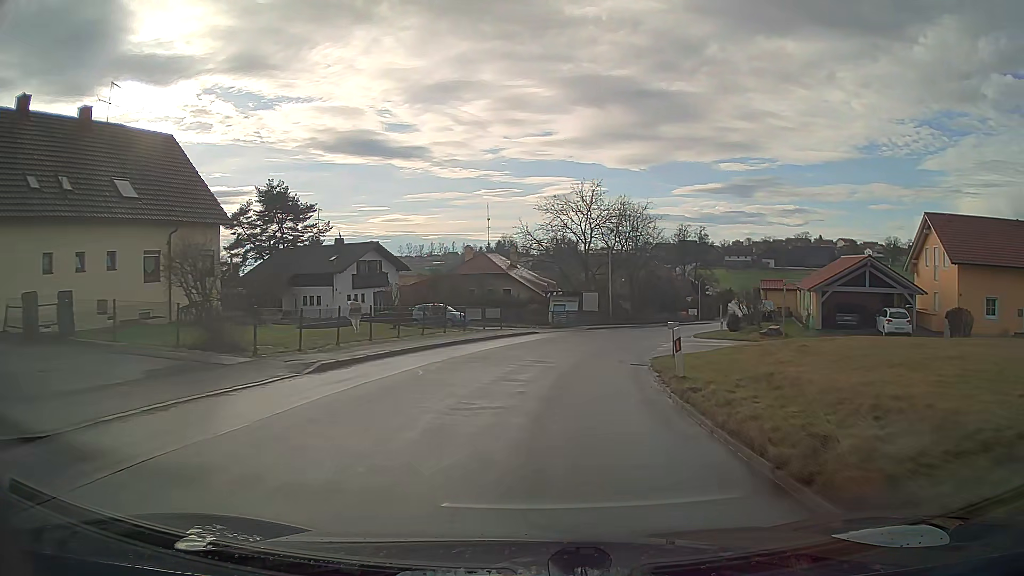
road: secondary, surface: asphalt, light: Day
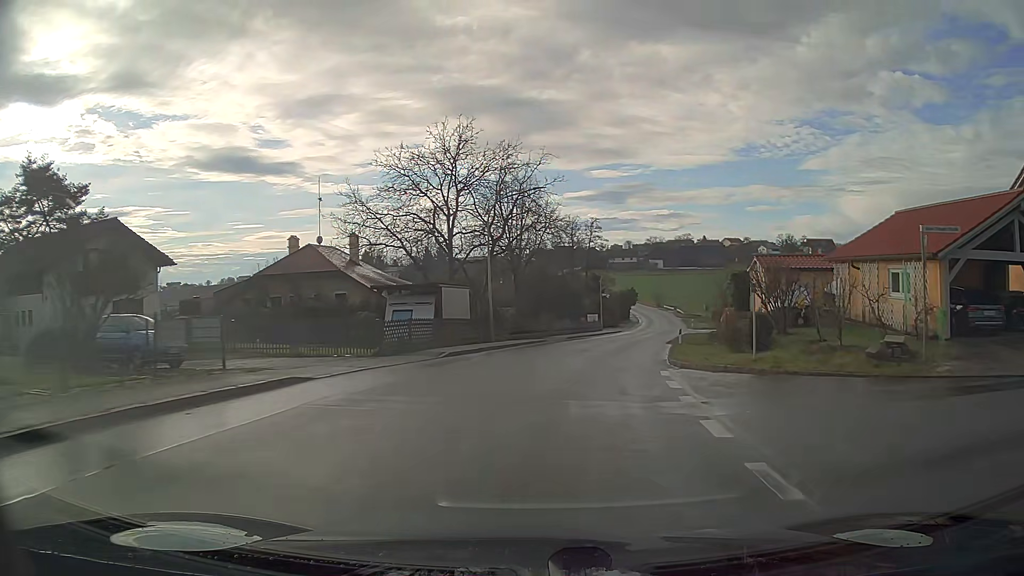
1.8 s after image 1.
(+2.1, +22.6) m; +11°
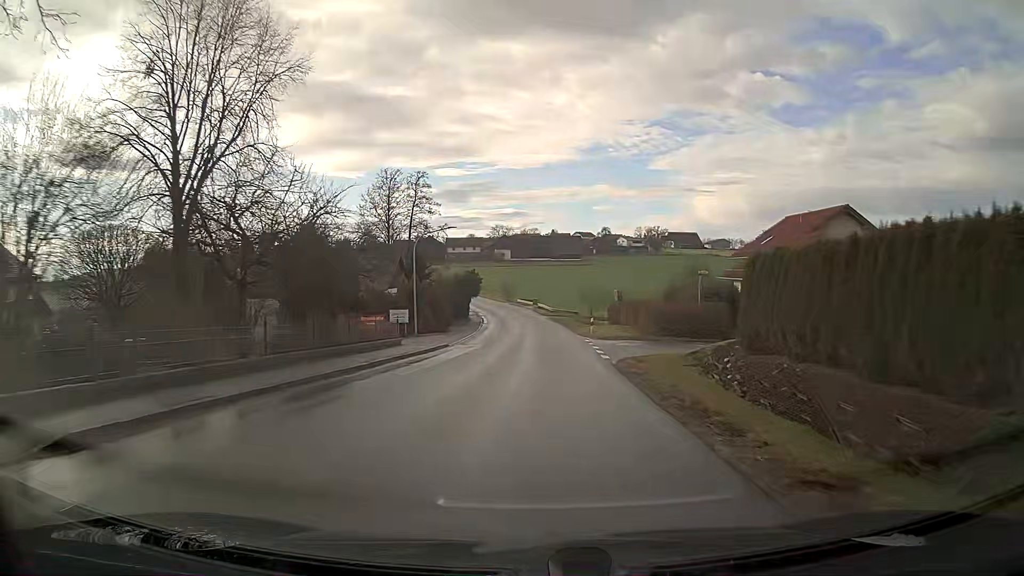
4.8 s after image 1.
(+4.8, +37.7) m; +12°
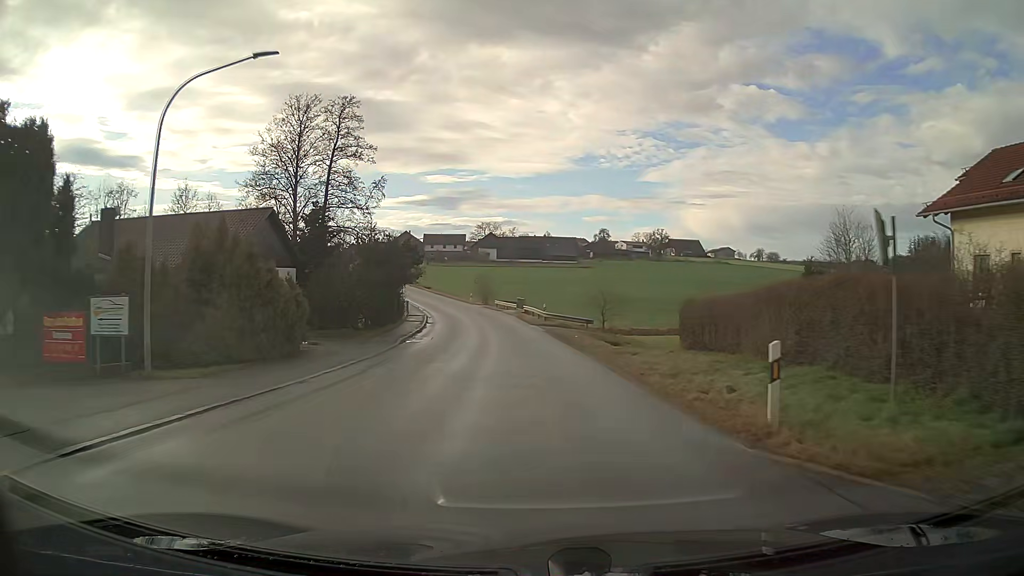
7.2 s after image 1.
(+0.2, +31.5) m; 0°
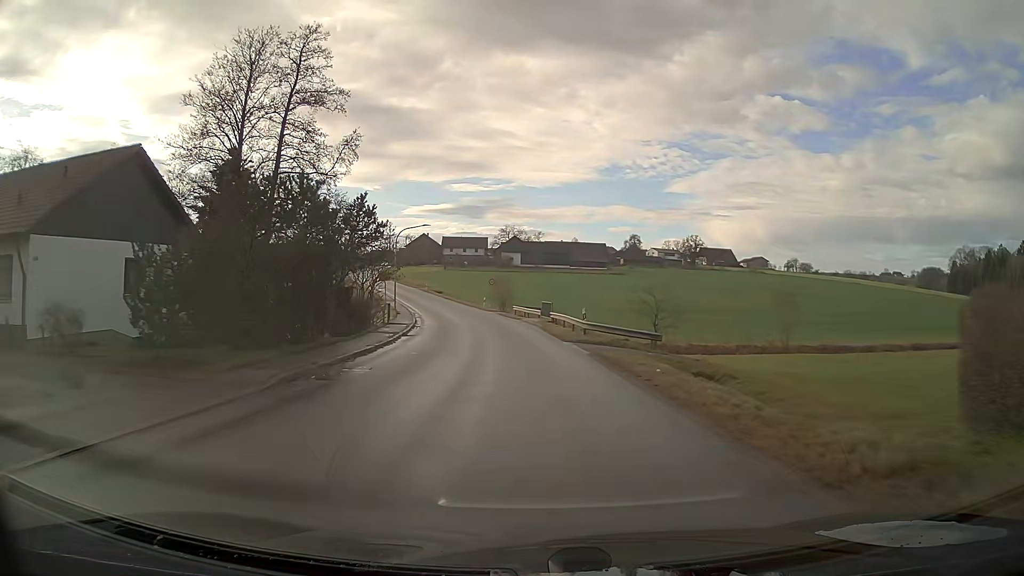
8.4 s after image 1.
(-0.3, +16.0) m; -2°
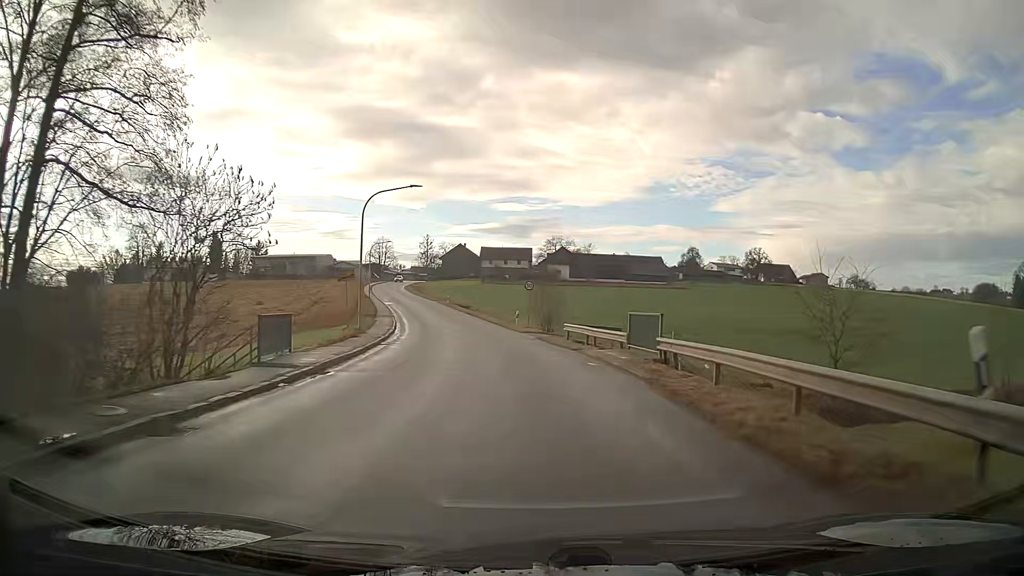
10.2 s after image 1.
(-0.9, +24.0) m; -4°
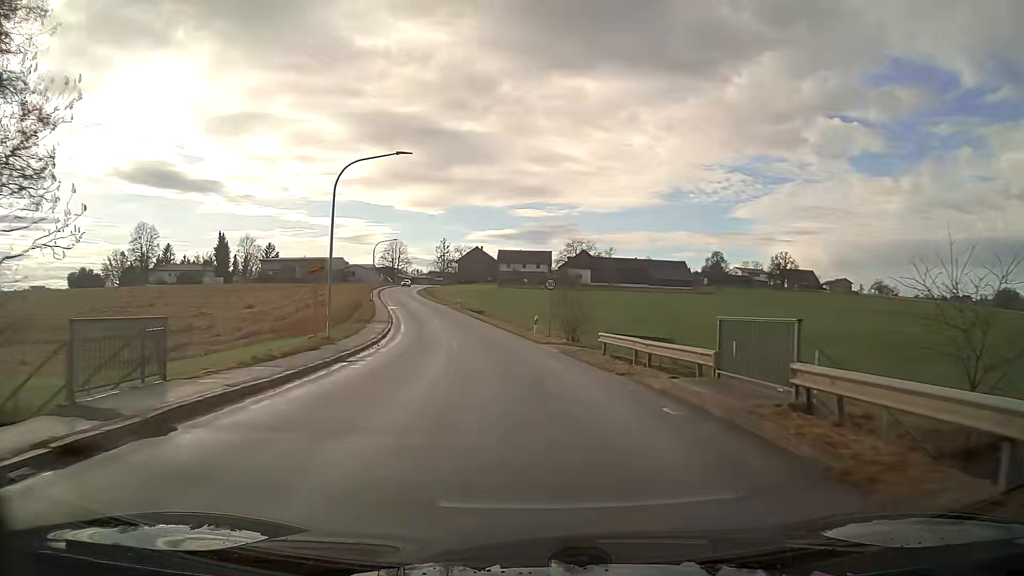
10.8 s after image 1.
(-0.1, +8.0) m; -2°
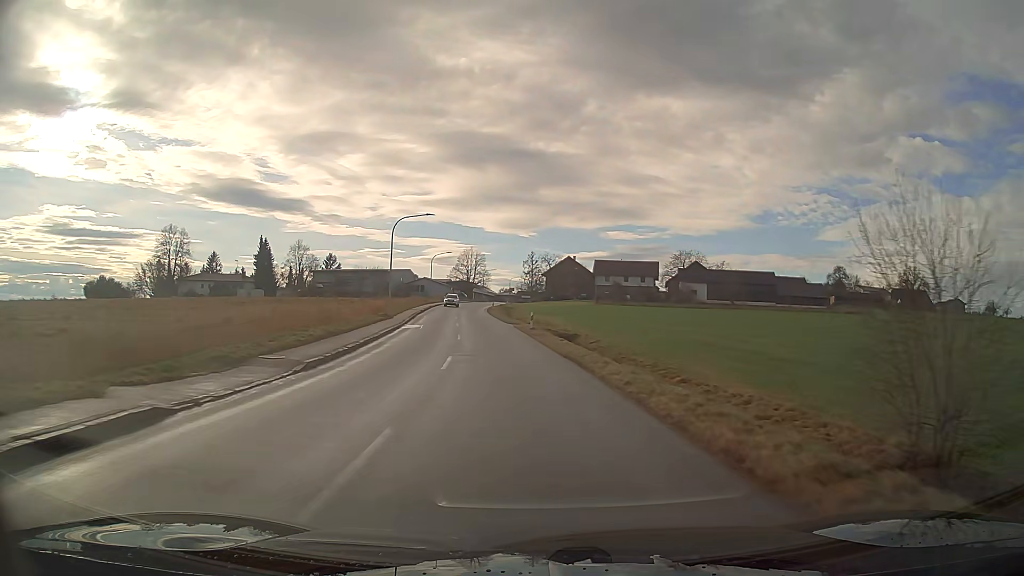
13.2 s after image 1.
(-2.2, +31.6) m; -8°
(0, +10) (-1, +20) (-1, +30) (-2, +40) (-4, +50) (-5, +60) (-6, +70) (-6, +80) (-7, +90) (-7, +100) m
